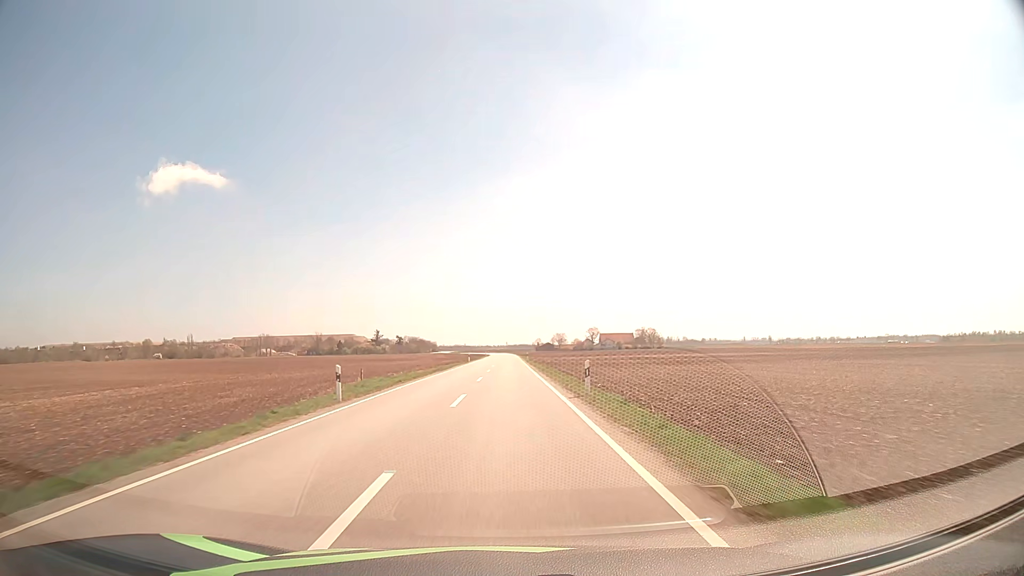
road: tertiary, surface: asphalt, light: Day
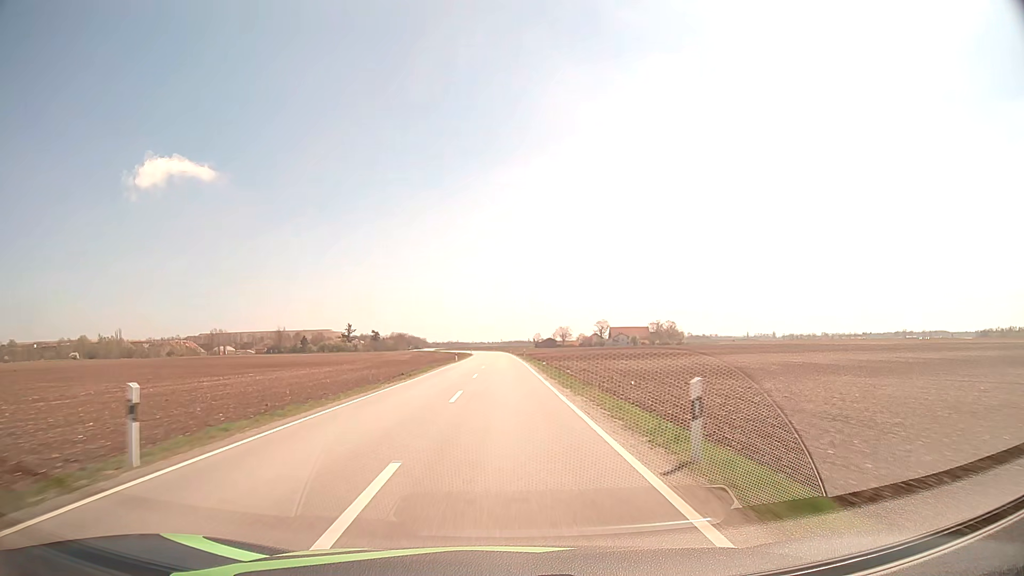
(+0.1, +71.7) m; 0°
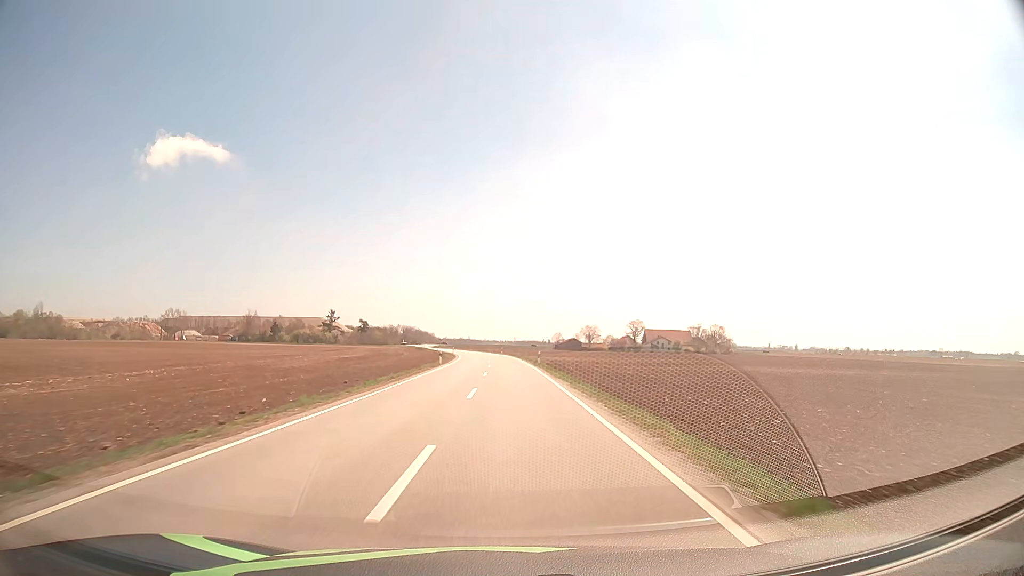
(-0.7, +70.7) m; -1°
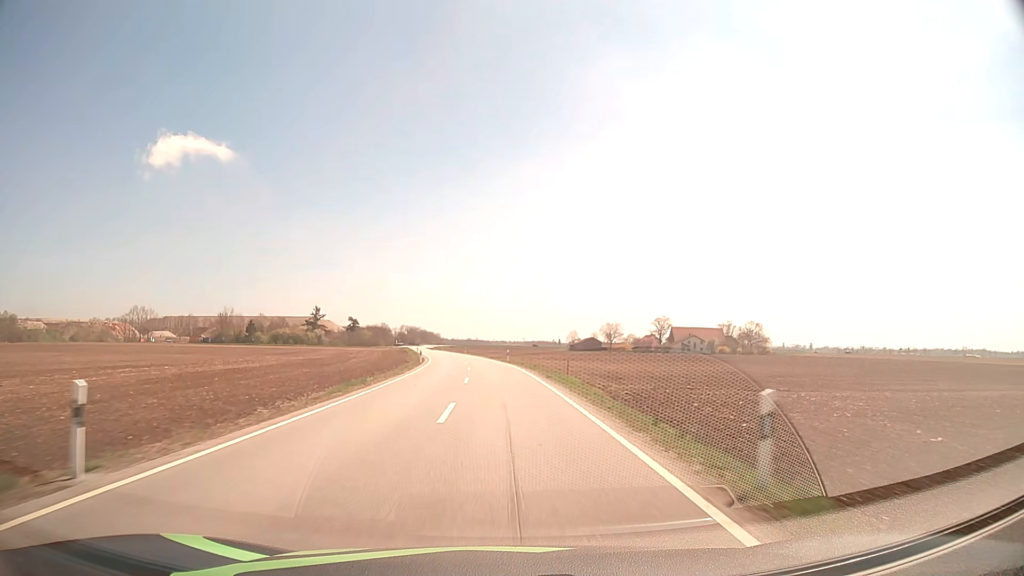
(+0.1, +41.5) m; -1°
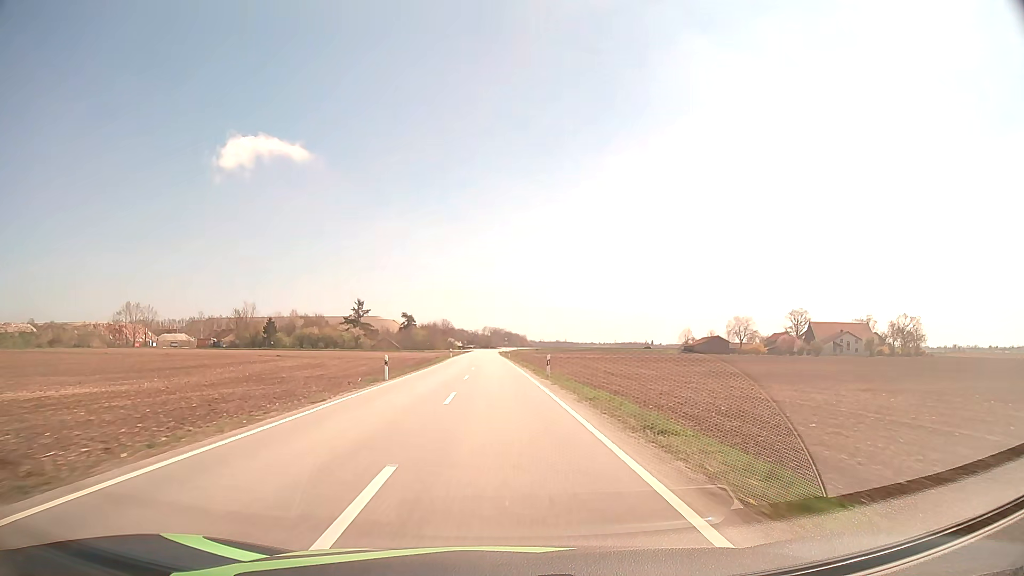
(-3.7, +68.2) m; -7°
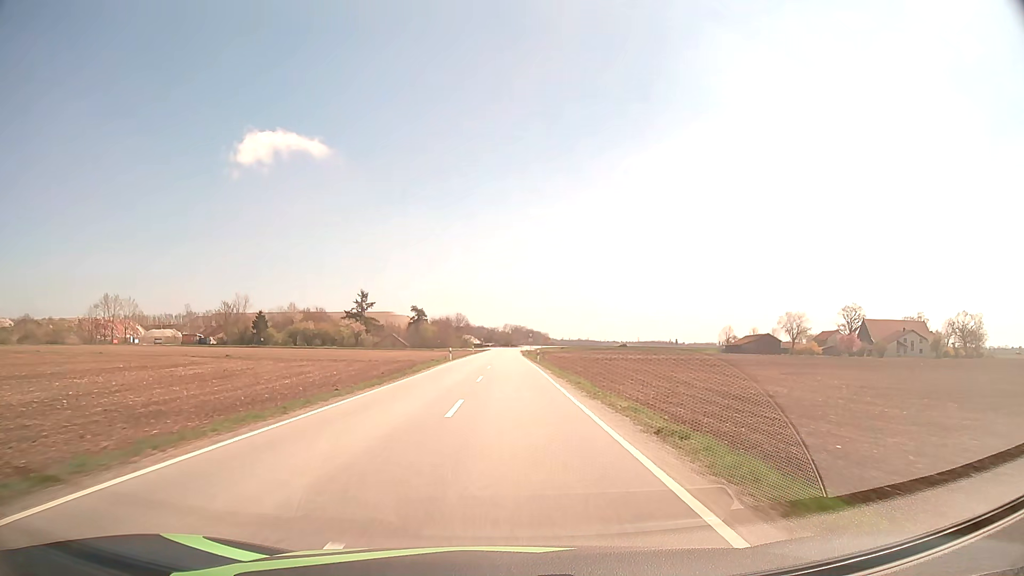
(-0.5, +27.0) m; -2°
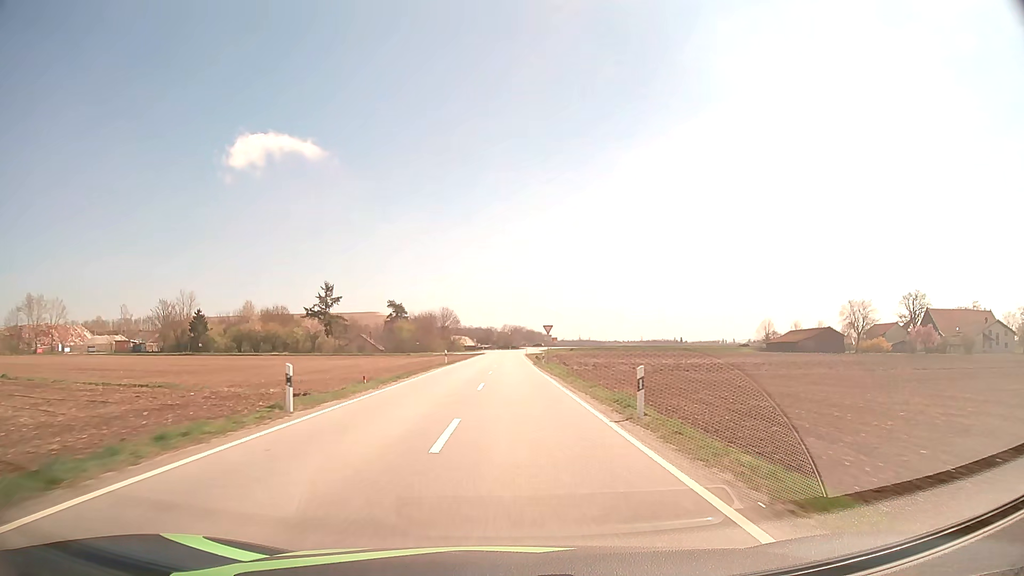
(0.0, +40.0) m; 0°
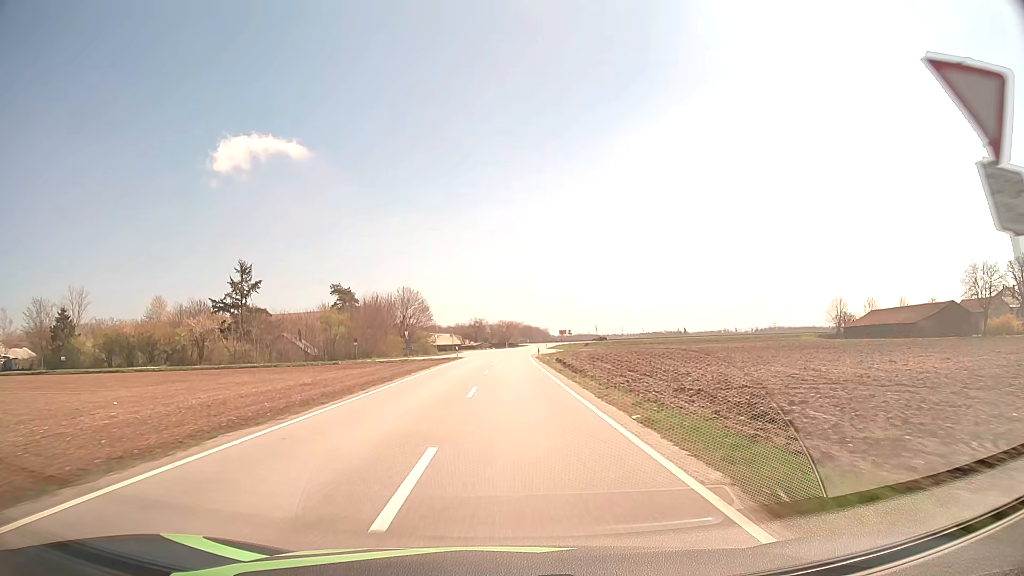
(+0.1, +51.5) m; 0°
(0, +10) (0, +20) (0, +30) (0, +40) (0, +50) (+1, +60) (+1, +70) (+1, +80) (+2, +90) (+3, +100) m
